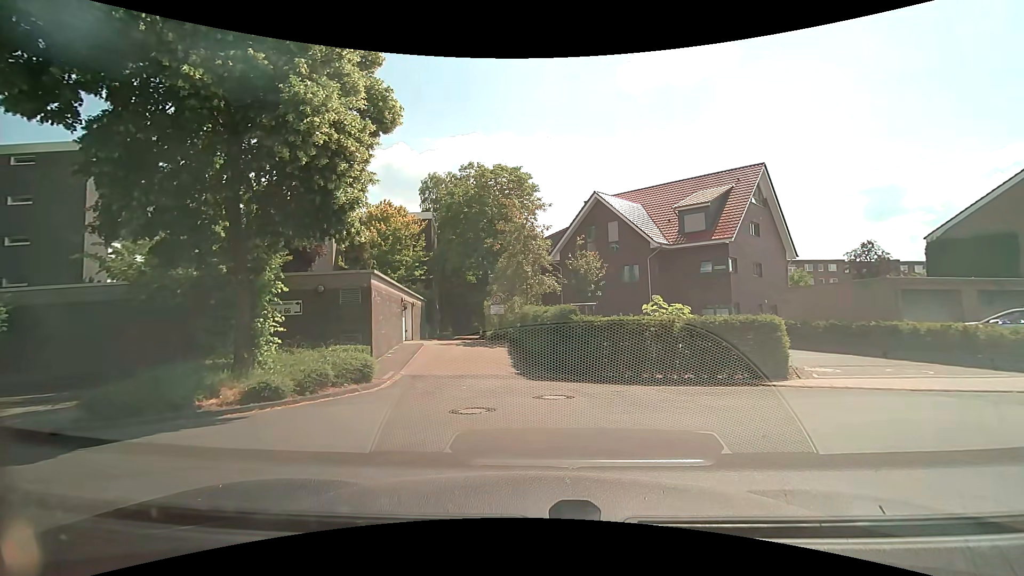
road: residential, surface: asphalt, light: Day
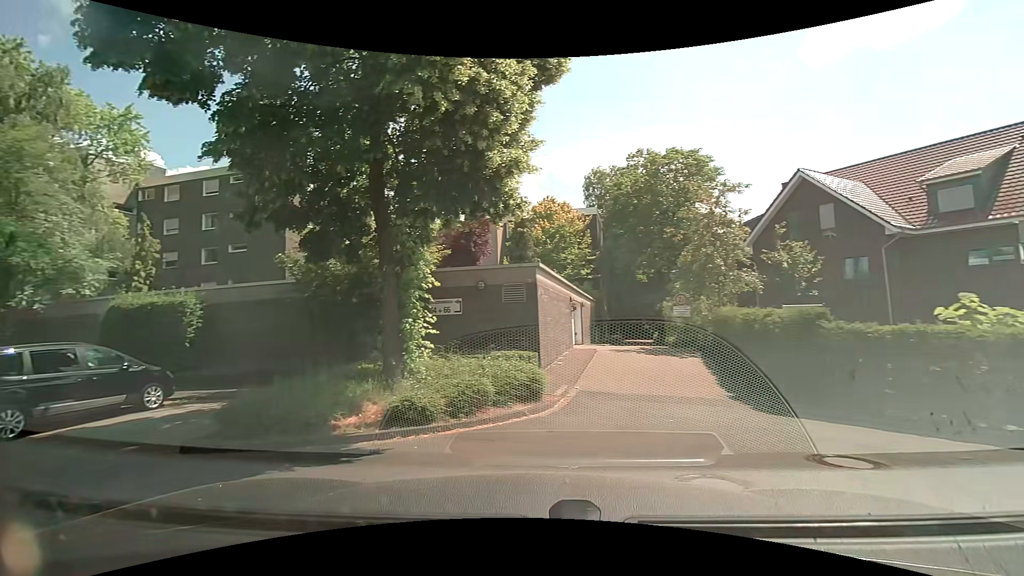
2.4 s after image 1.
(-0.5, +3.3) m; -21°
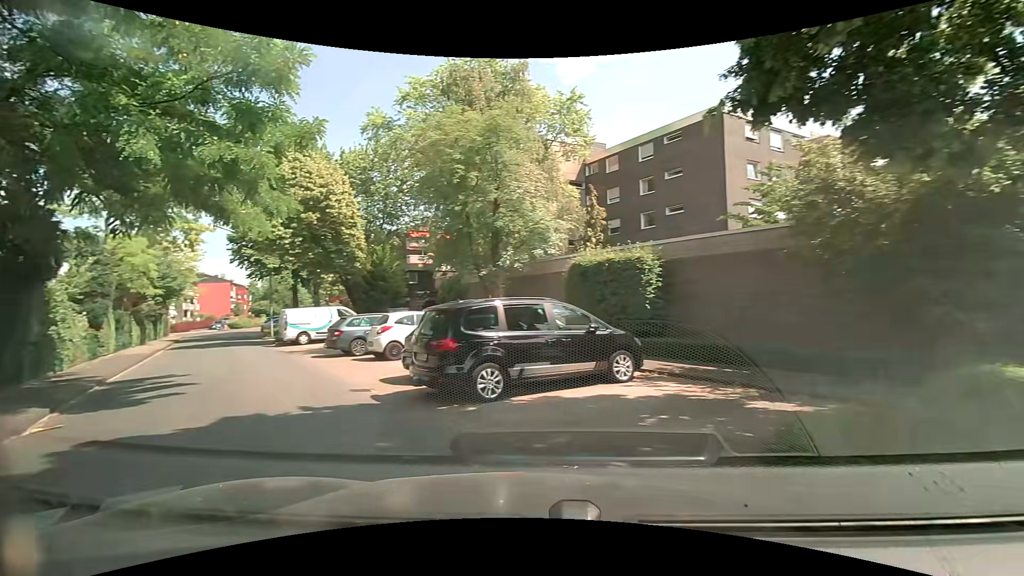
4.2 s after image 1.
(-2.1, +4.4) m; -49°
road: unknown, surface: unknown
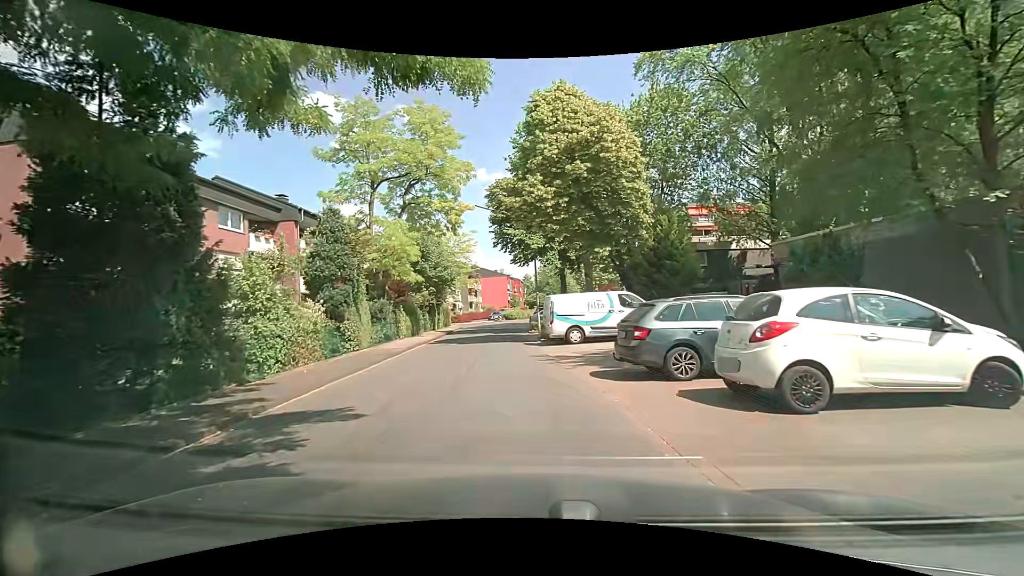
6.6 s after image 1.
(-2.9, +9.2) m; -27°
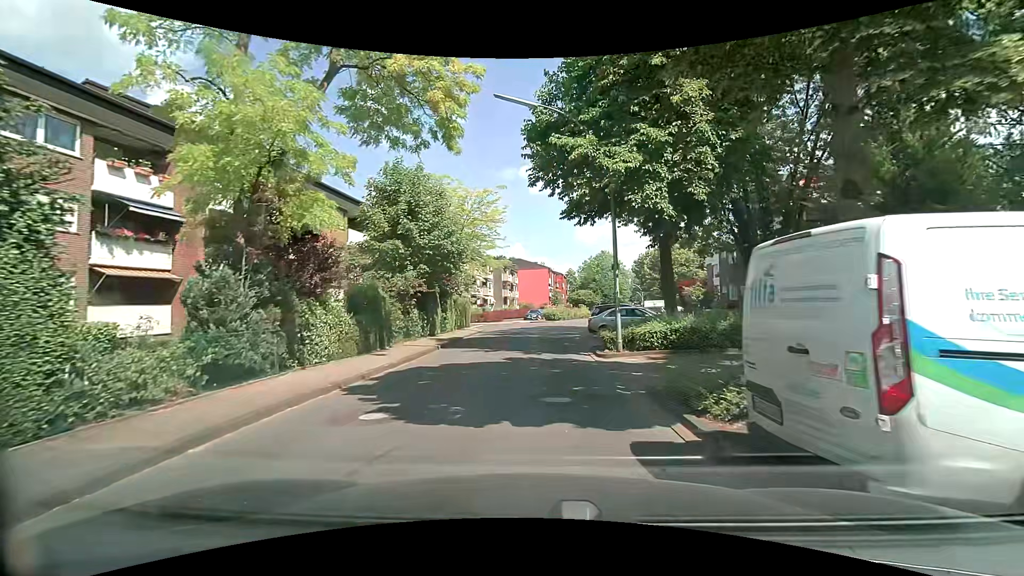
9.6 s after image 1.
(-1.0, +16.5) m; -4°
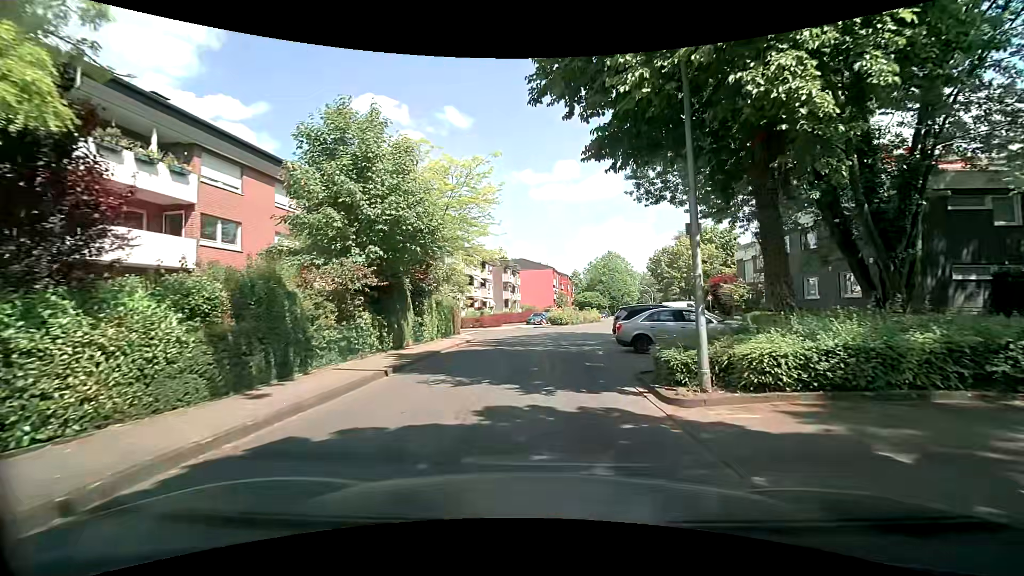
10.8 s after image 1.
(-0.2, +7.3) m; -1°
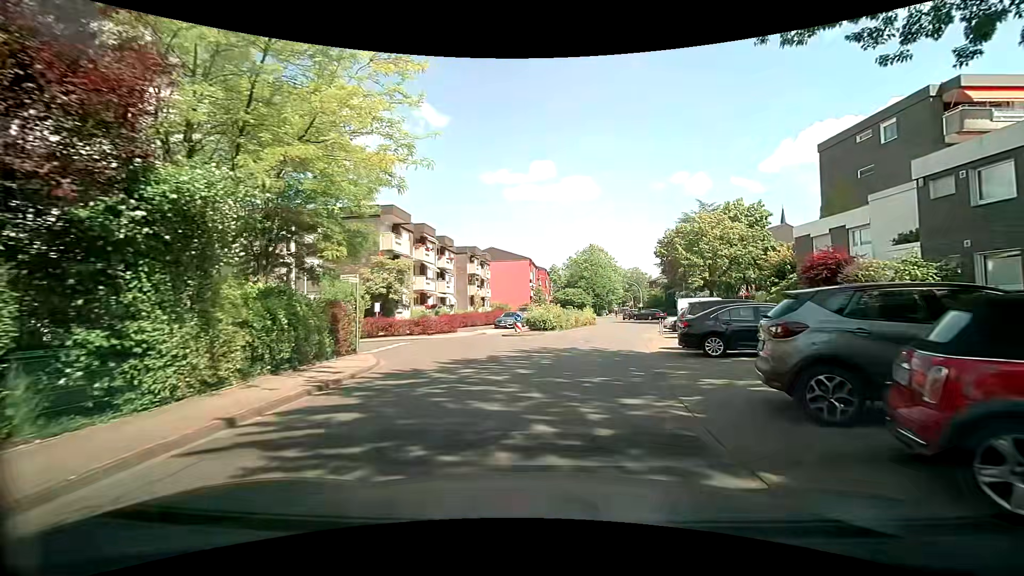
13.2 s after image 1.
(+0.2, +16.1) m; +4°
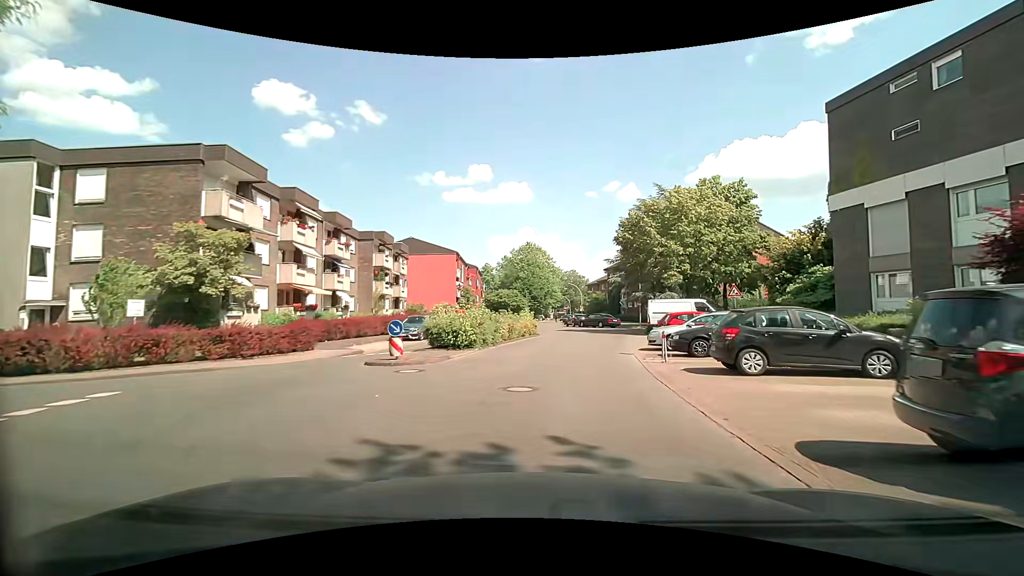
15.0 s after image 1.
(+0.7, +13.3) m; +6°
(0, +10) (+2, +20) (+3, +30) (+4, +40) (+3, +50) (+2, +60) (+2, +70) (+2, +80) (+3, +90) (+4, +99) m
